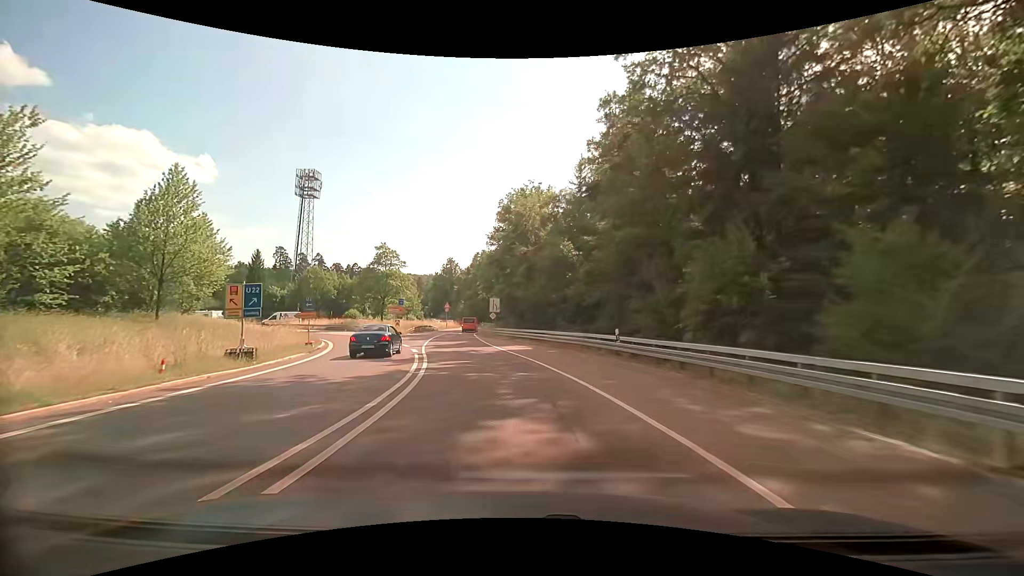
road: secondary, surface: asphalt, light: Day
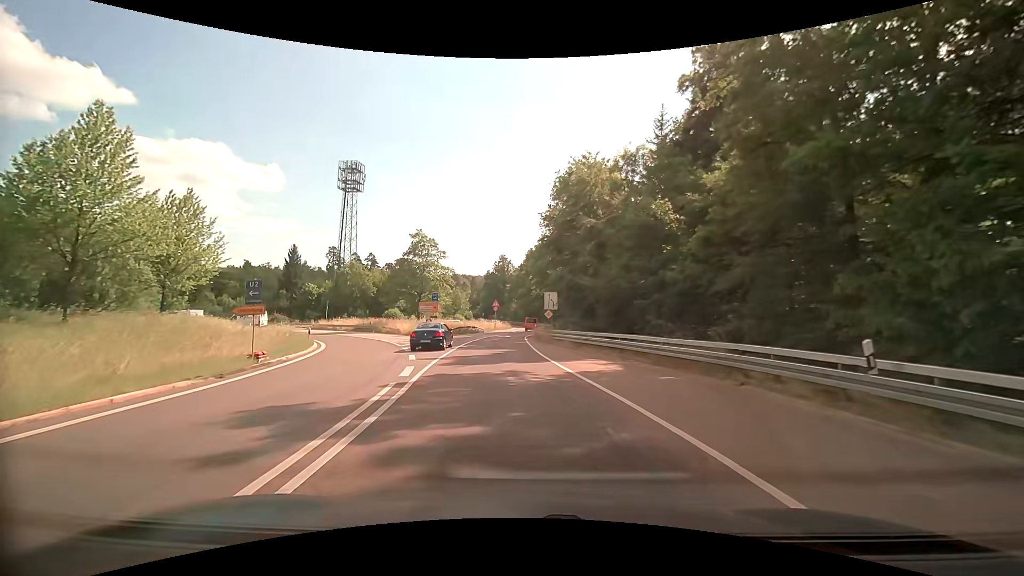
(-0.8, +12.2) m; -7°
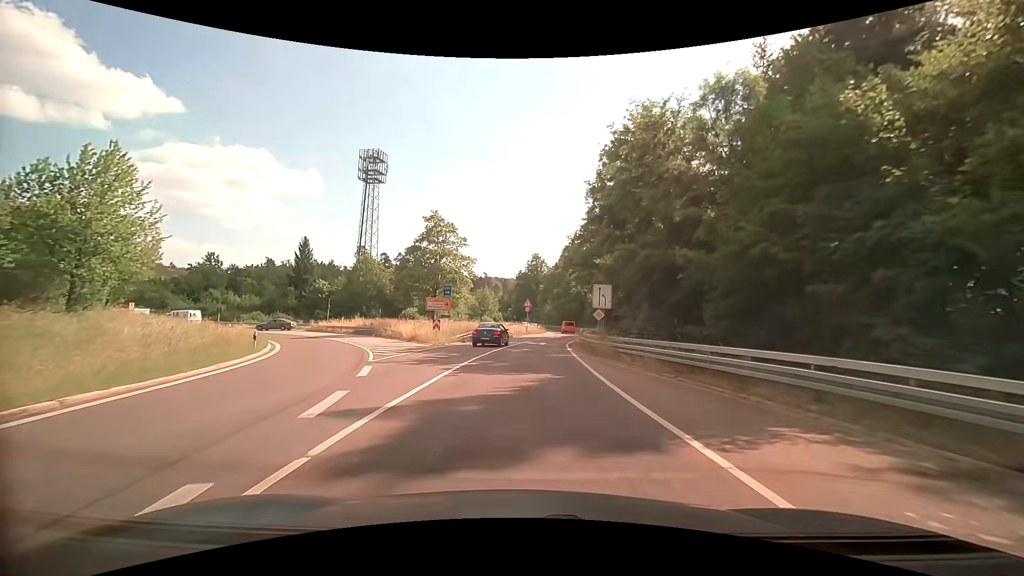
(-0.6, +11.9) m; -5°
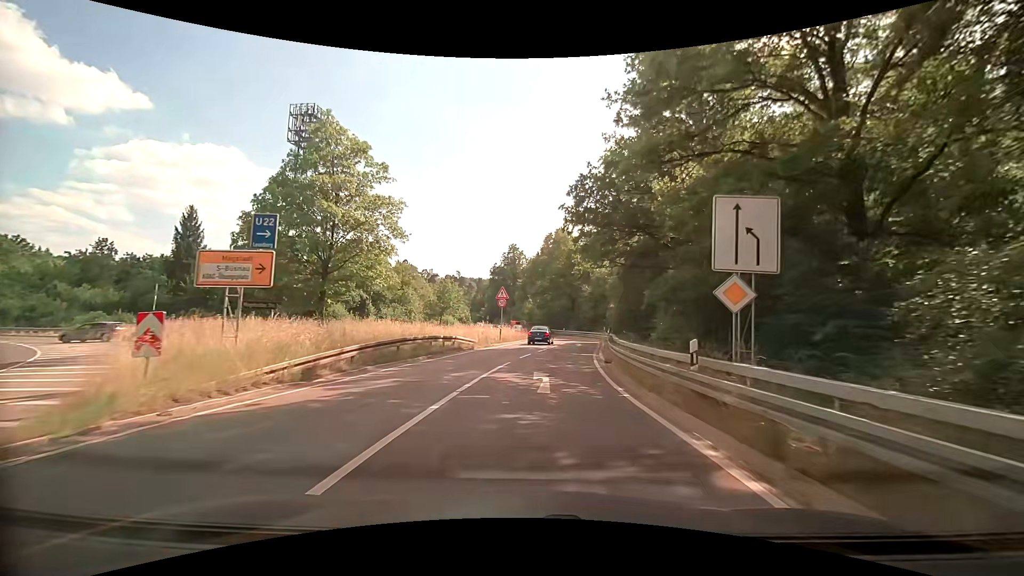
(+0.3, +24.1) m; +3°
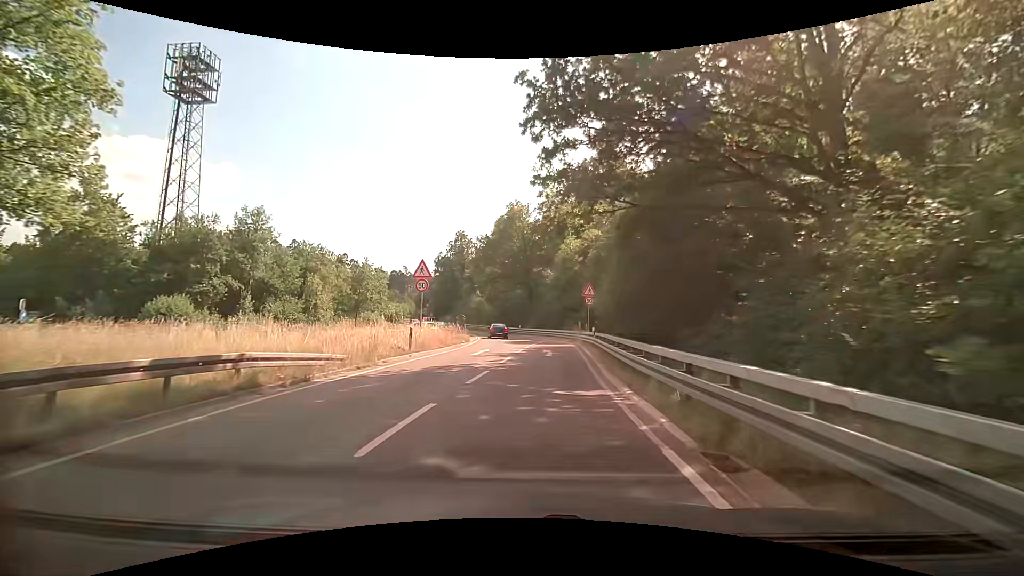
(+0.9, +16.7) m; +6°
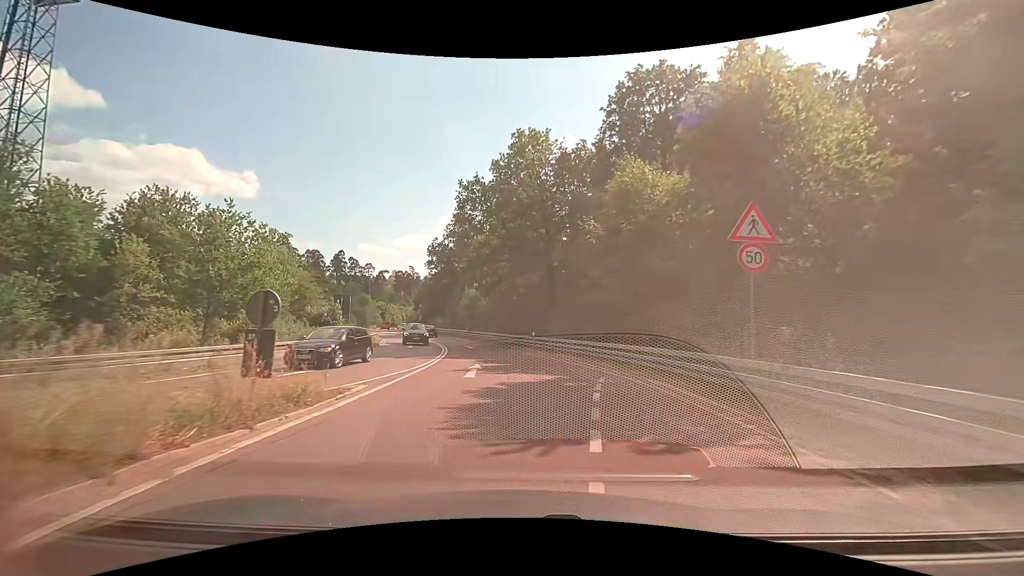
(-0.3, +27.7) m; -3°
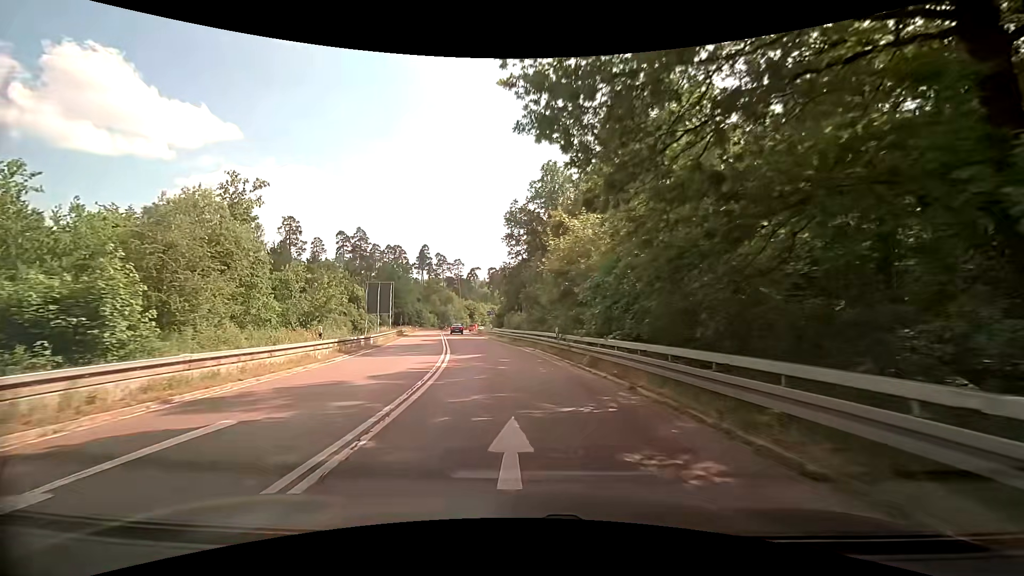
(-2.5, +31.9) m; -11°
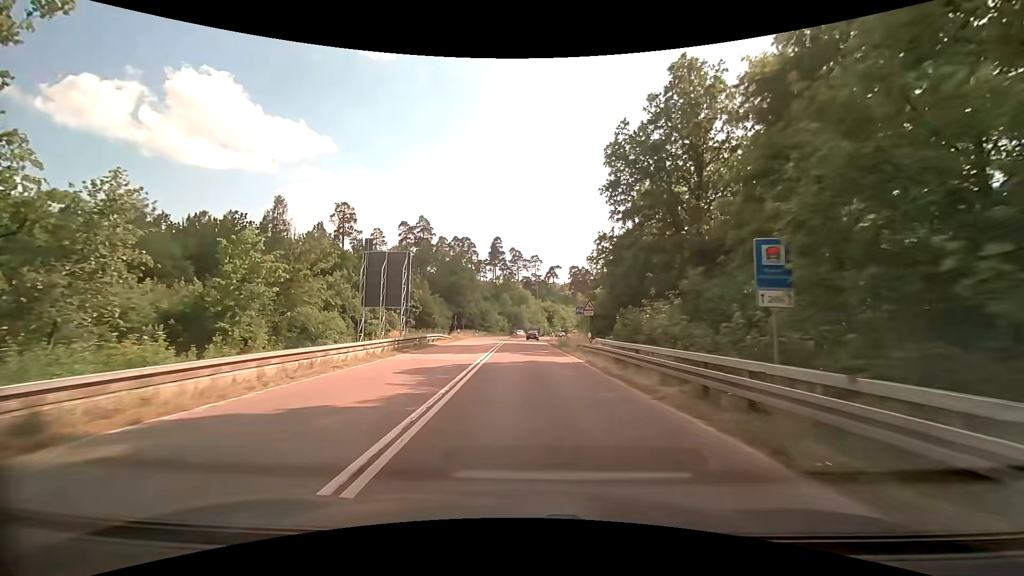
(-2.8, +27.7) m; -10°
(0, +10) (0, +20) (0, +30) (0, +40) (0, +50) (0, +60) (+1, +70) (+2, +80) (+3, +90) (+4, +100) m
